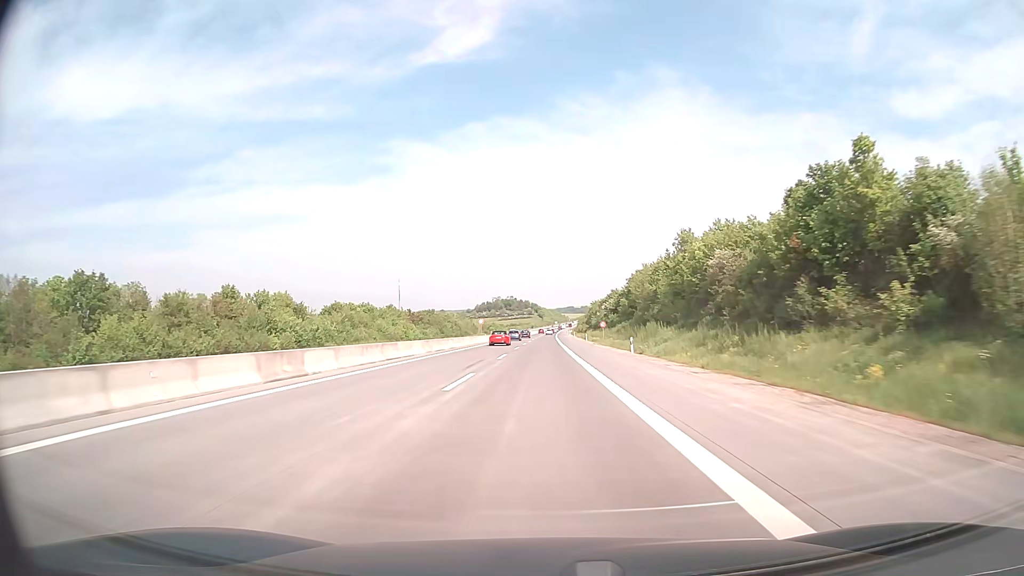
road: motorway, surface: concrete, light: Day
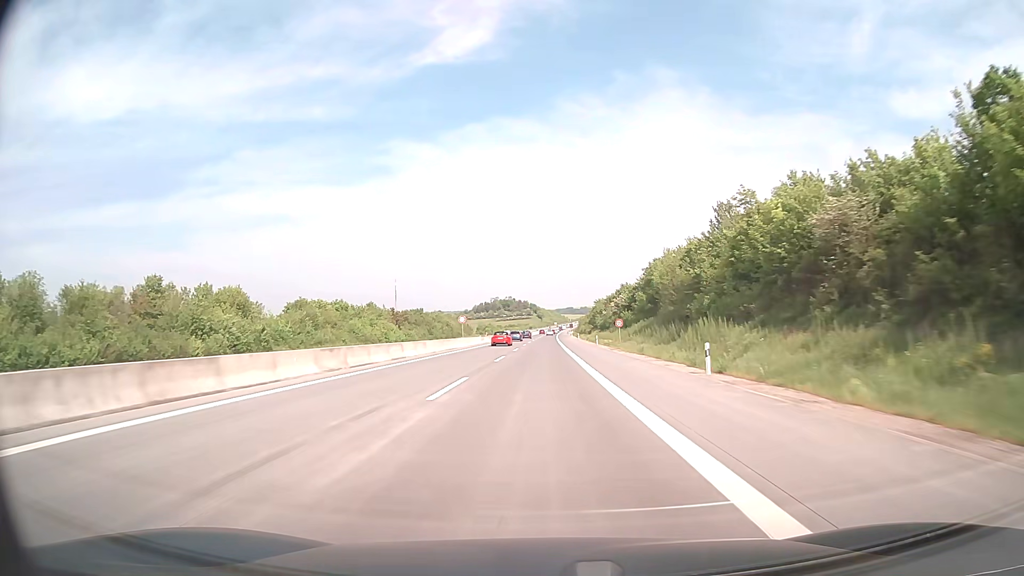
(0.0, +19.8) m; 0°
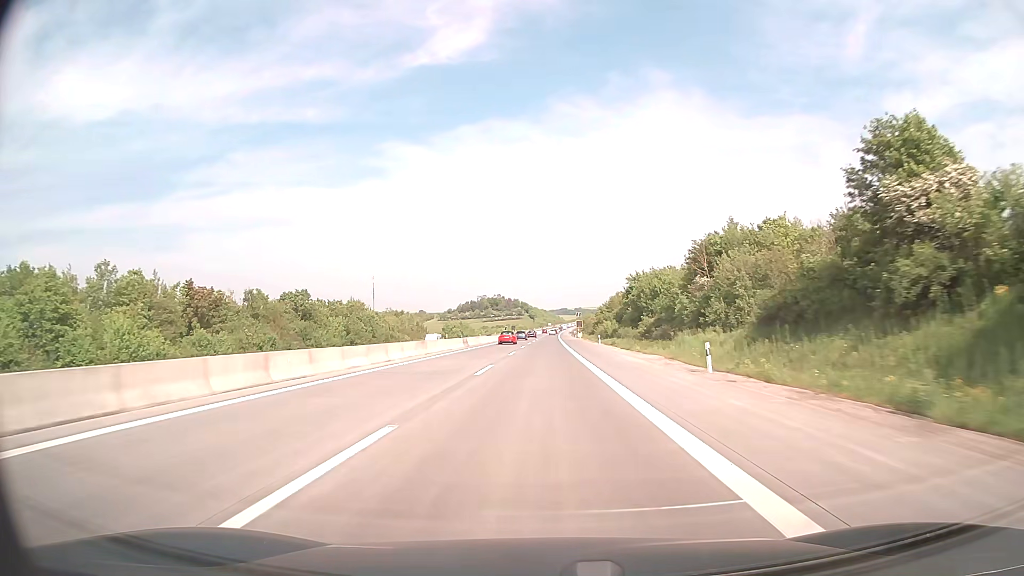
(+0.4, +99.1) m; +1°
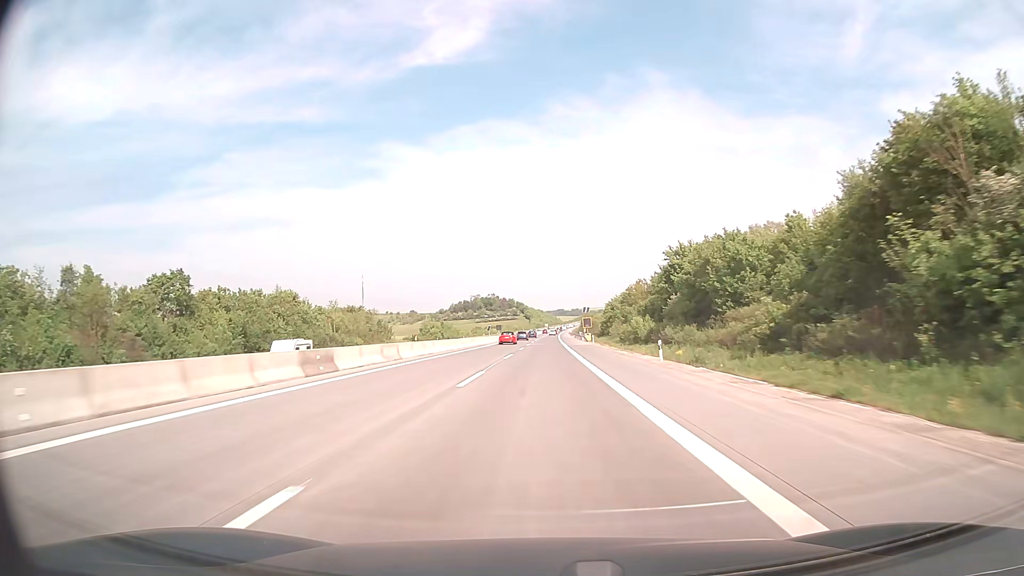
(+0.1, +39.6) m; 0°
(0, +10) (0, +20) (0, +30) (0, +40) (0, +50) (0, +60) (0, +70) (+1, +80) (+1, +90) (+1, +100) m
